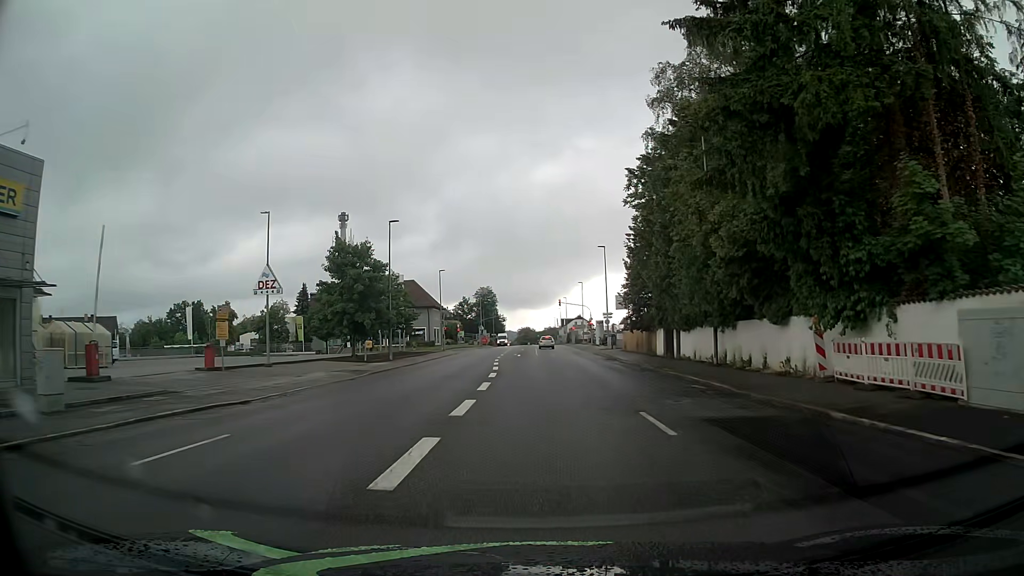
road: tertiary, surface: asphalt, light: Day
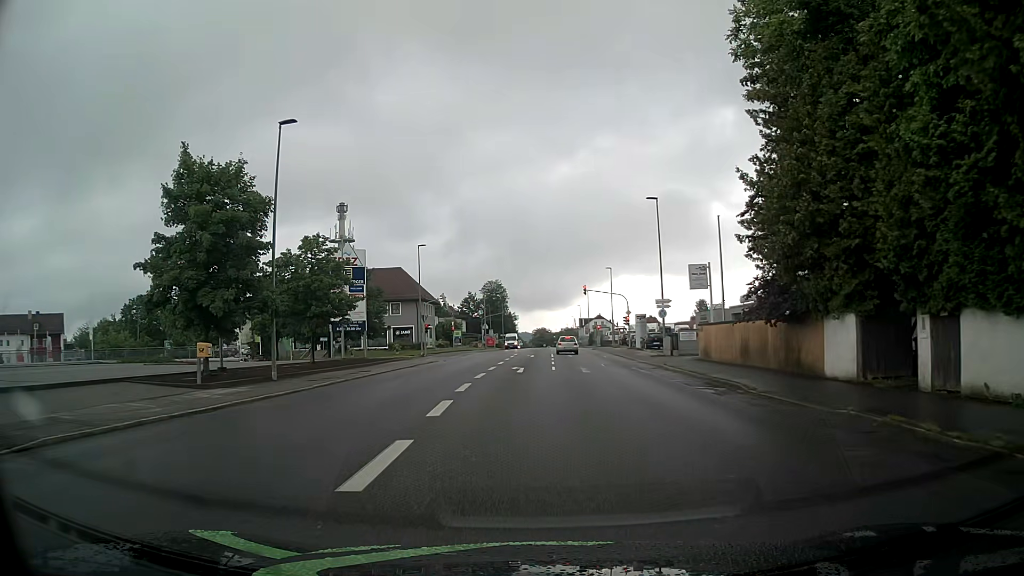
(0.0, +24.2) m; -1°
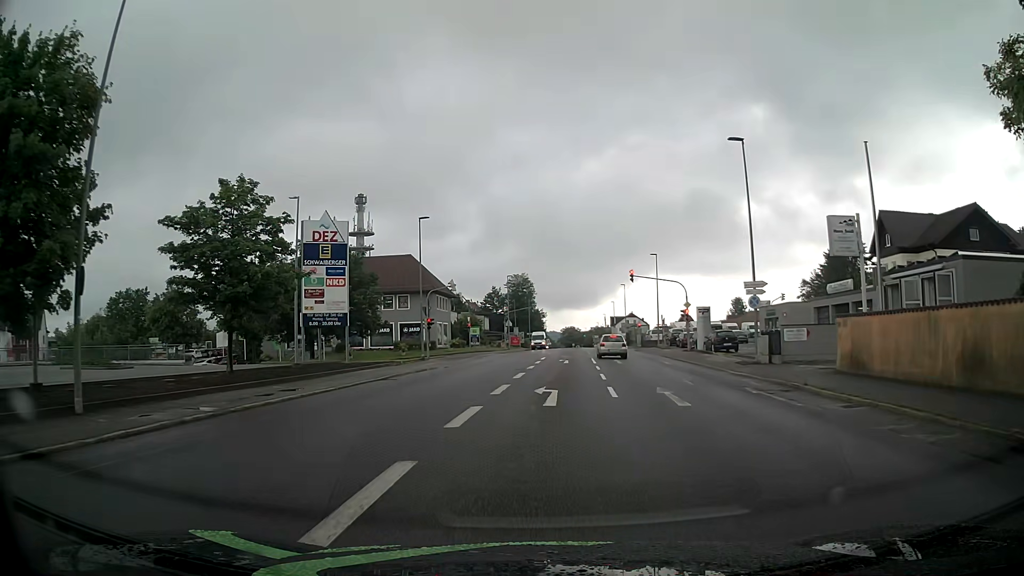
(-0.5, +13.6) m; -2°
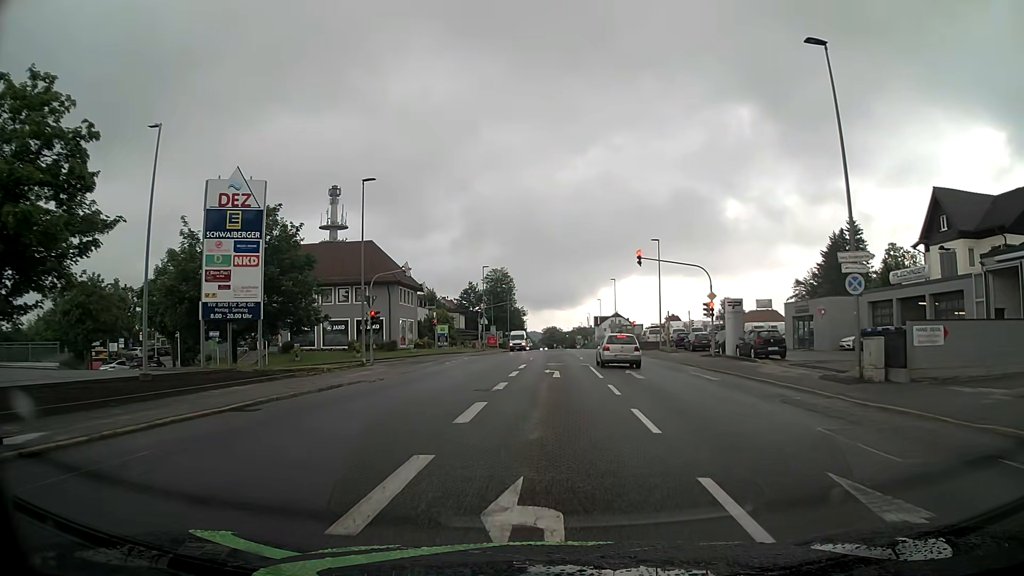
(0.0, +11.6) m; +1°
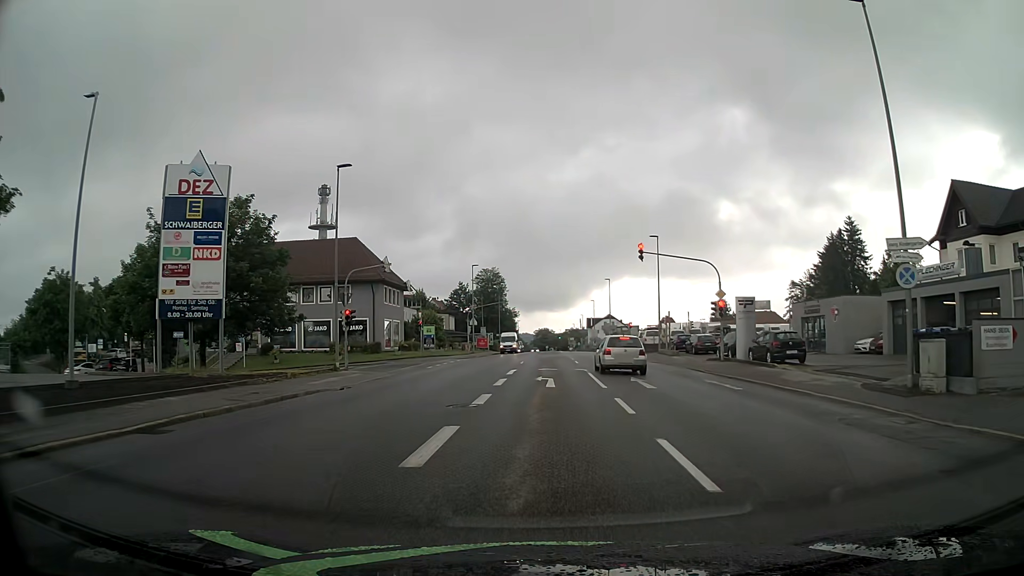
(0.0, +3.5) m; 0°
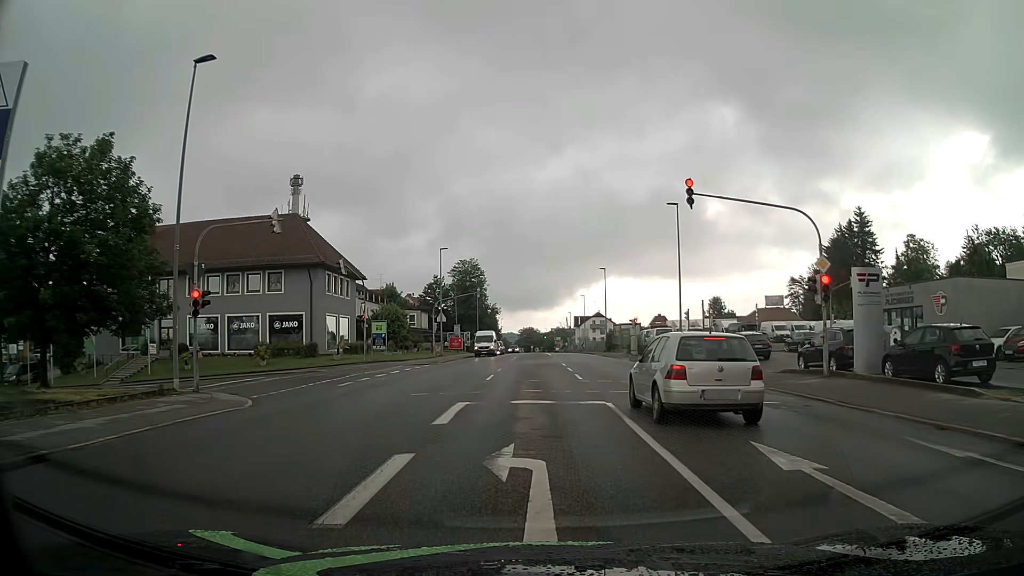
(+0.3, +14.2) m; +2°
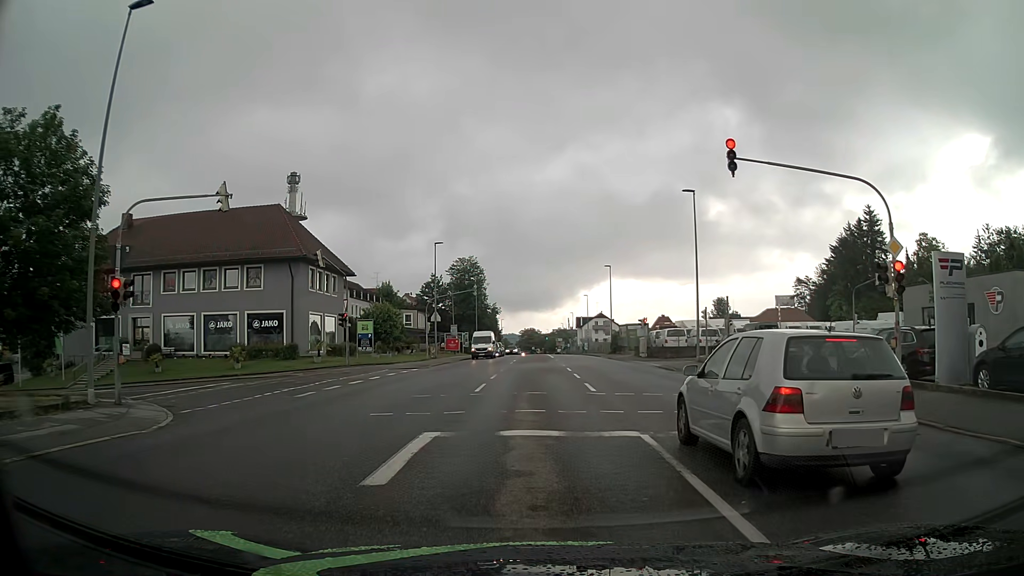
(0.0, +4.4) m; 0°
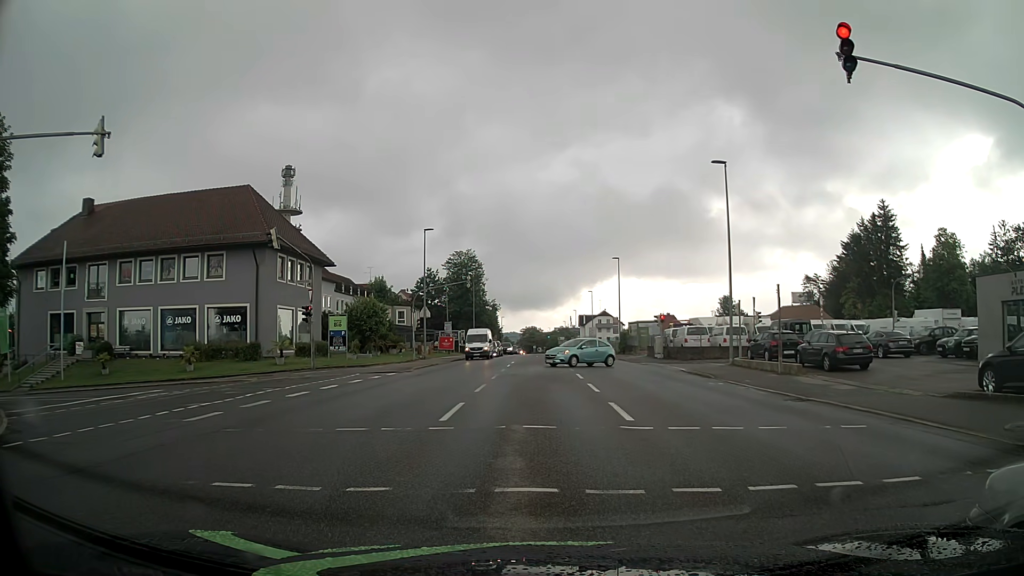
(0.0, +6.3) m; 0°
